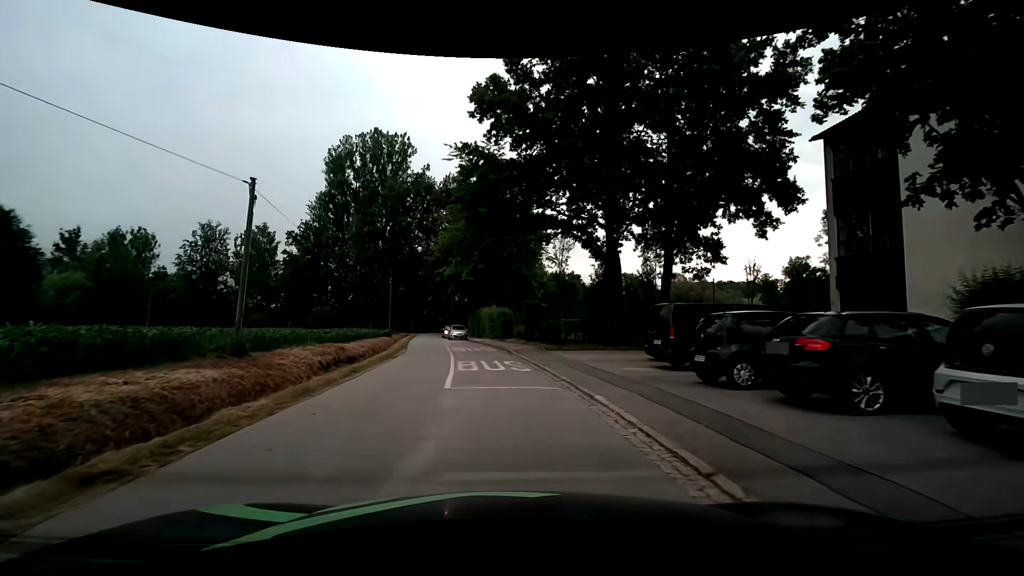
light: Day
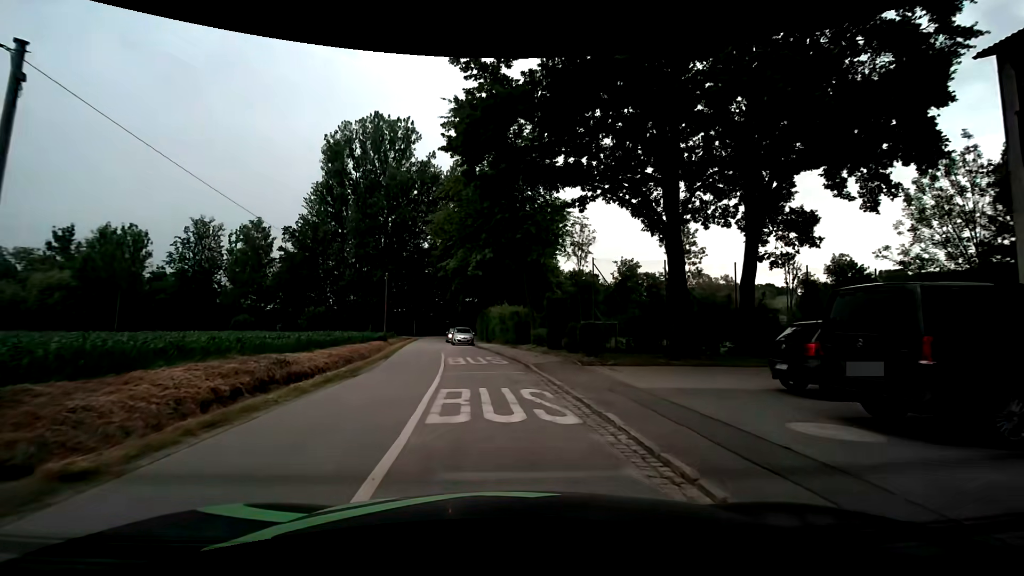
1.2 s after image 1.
(-0.1, +7.9) m; -1°
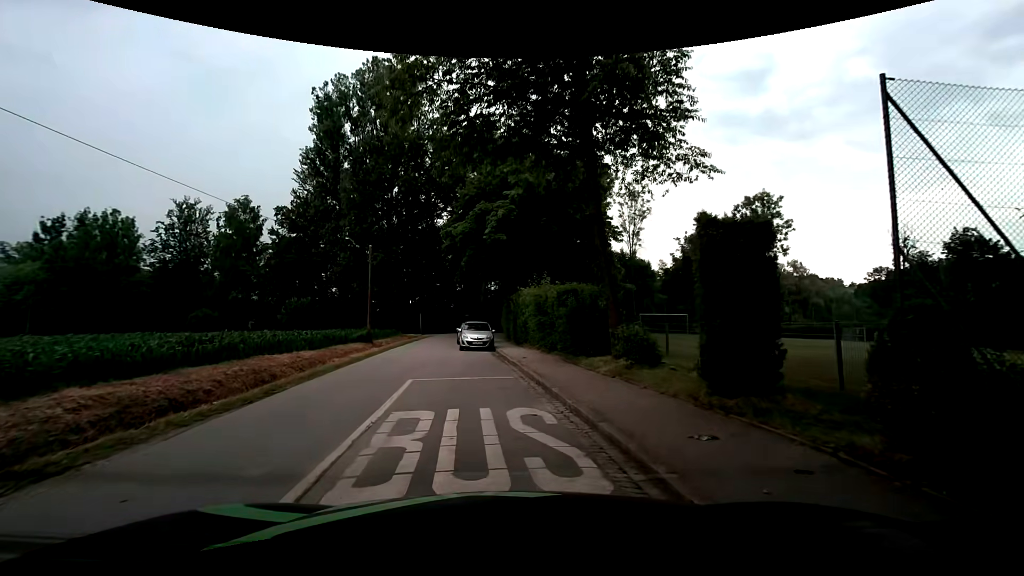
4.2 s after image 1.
(-0.4, +15.0) m; -5°
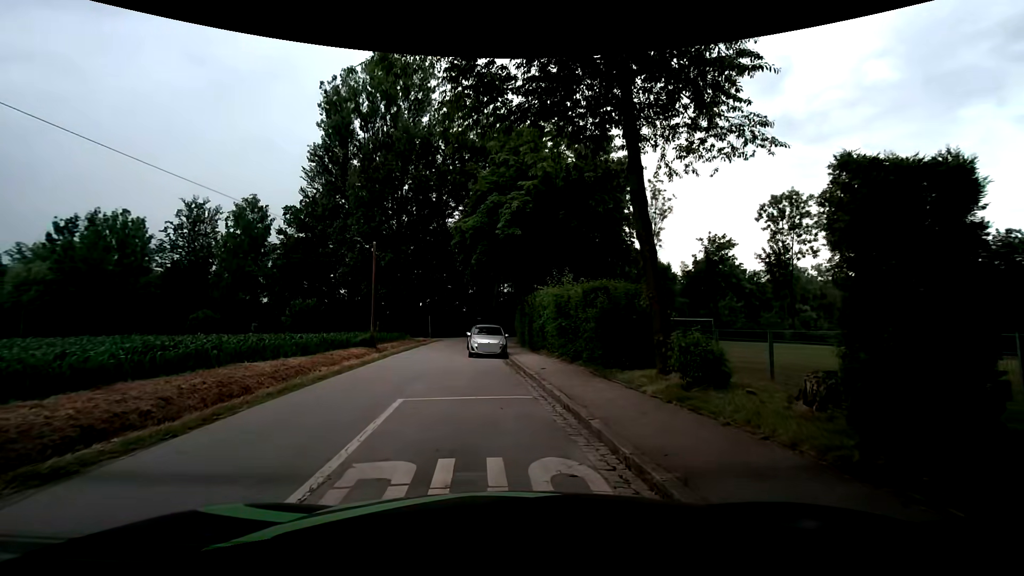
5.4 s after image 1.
(0.0, +2.4) m; 0°
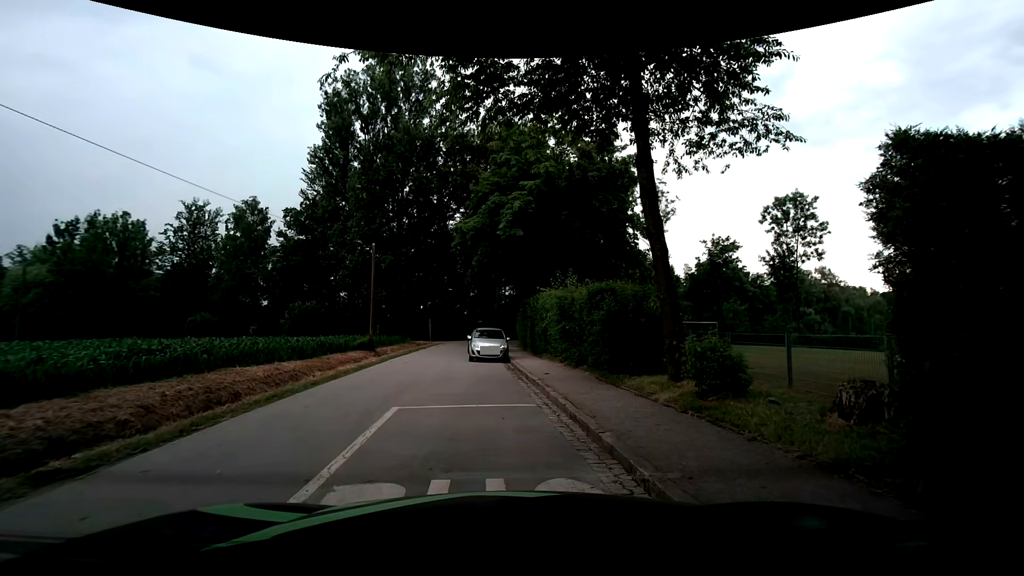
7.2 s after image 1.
(0.0, +0.6) m; 0°
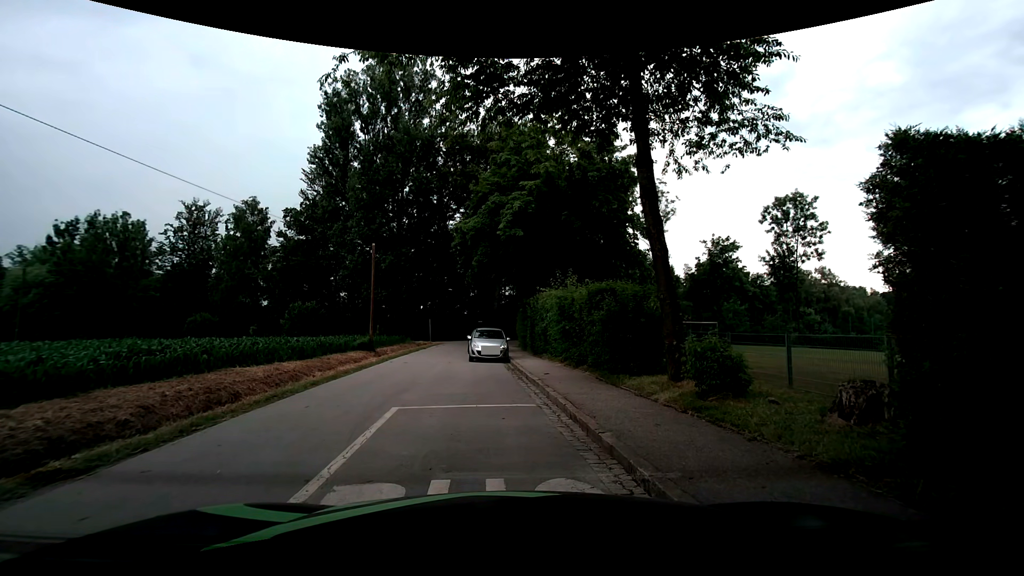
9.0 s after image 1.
(0.0, 0.0) m; 0°
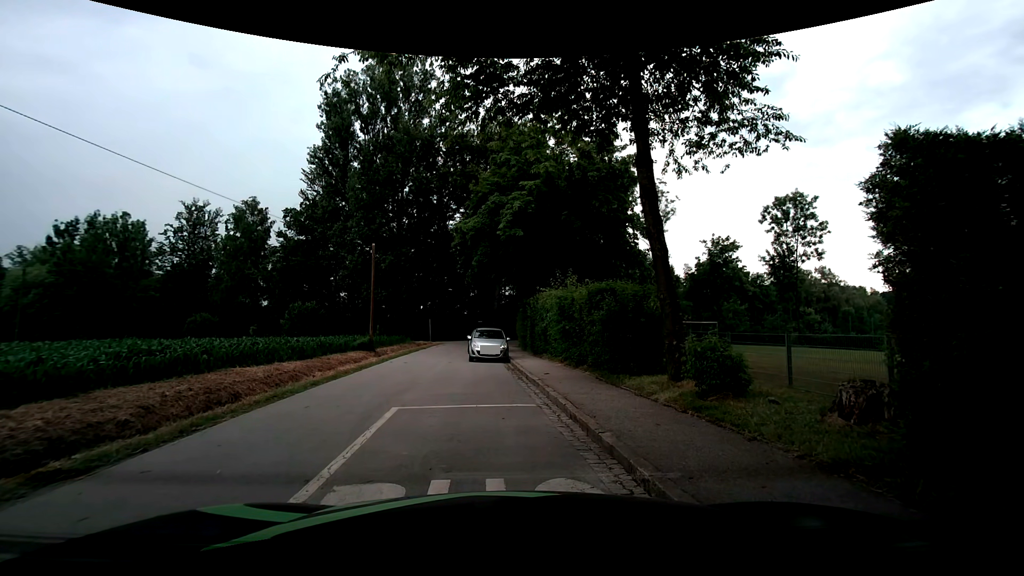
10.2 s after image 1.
(0.0, 0.0) m; 0°
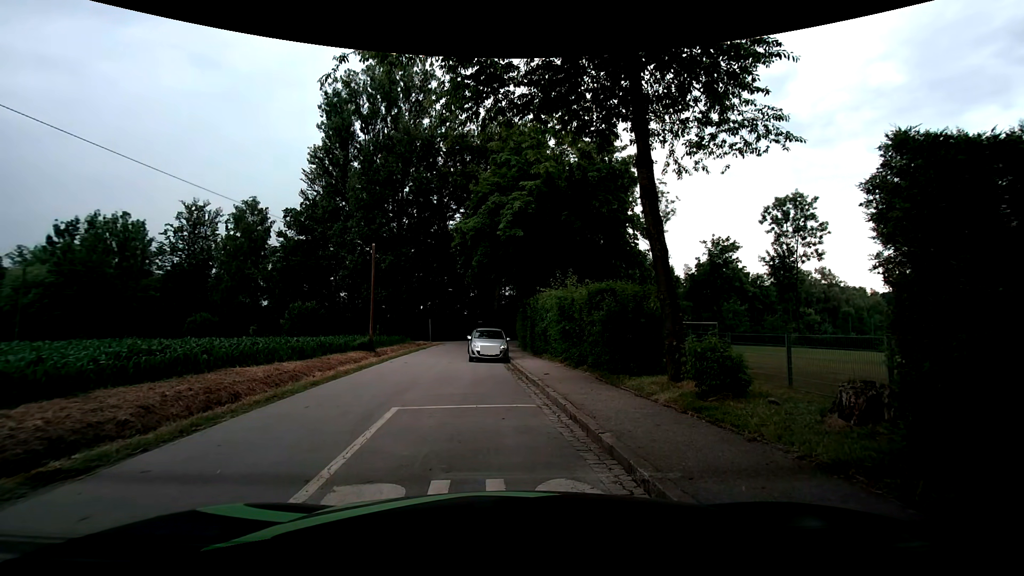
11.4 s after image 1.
(0.0, 0.0) m; 0°
